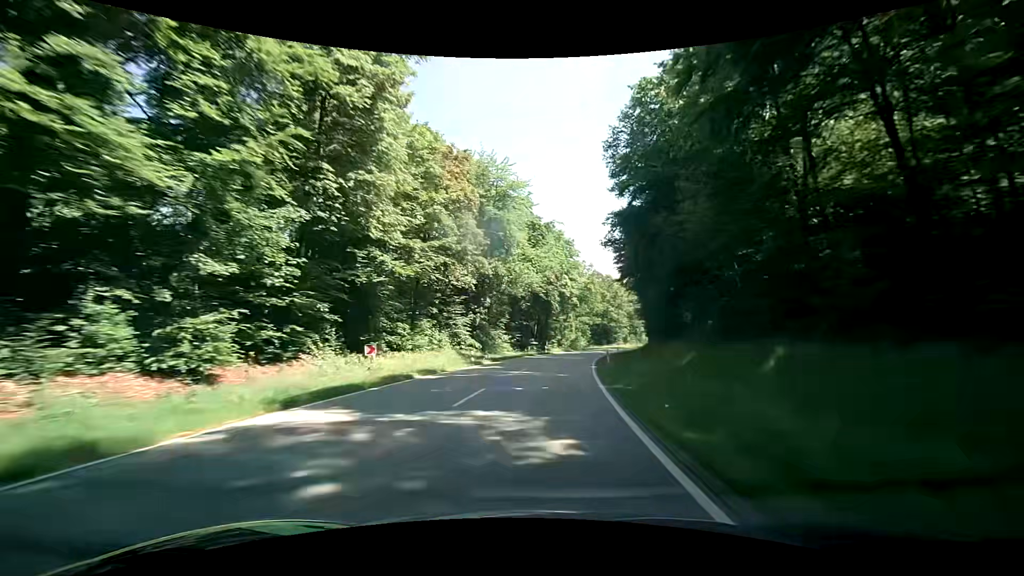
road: secondary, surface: asphalt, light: Day
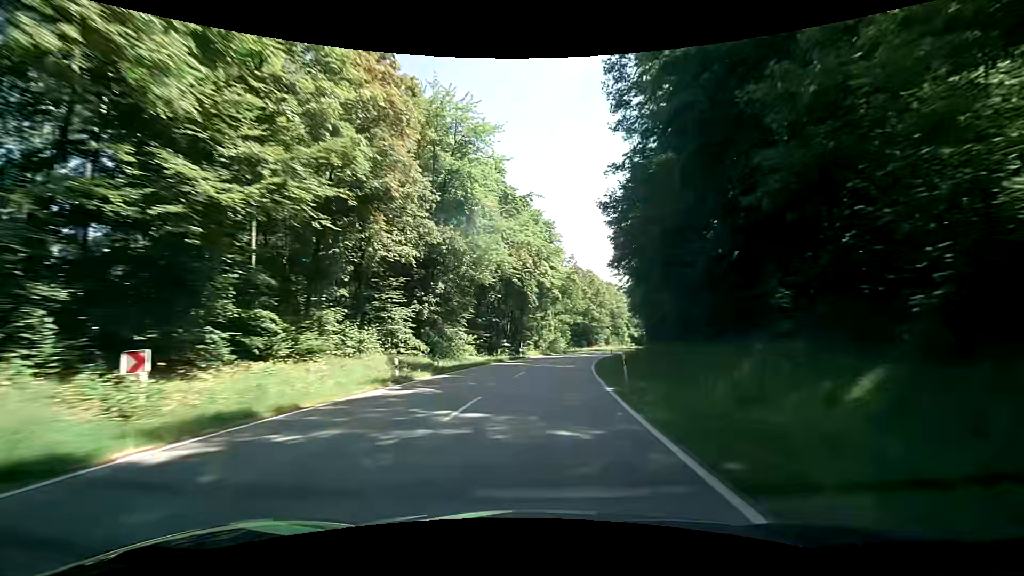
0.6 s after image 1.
(+0.3, +13.7) m; +3°
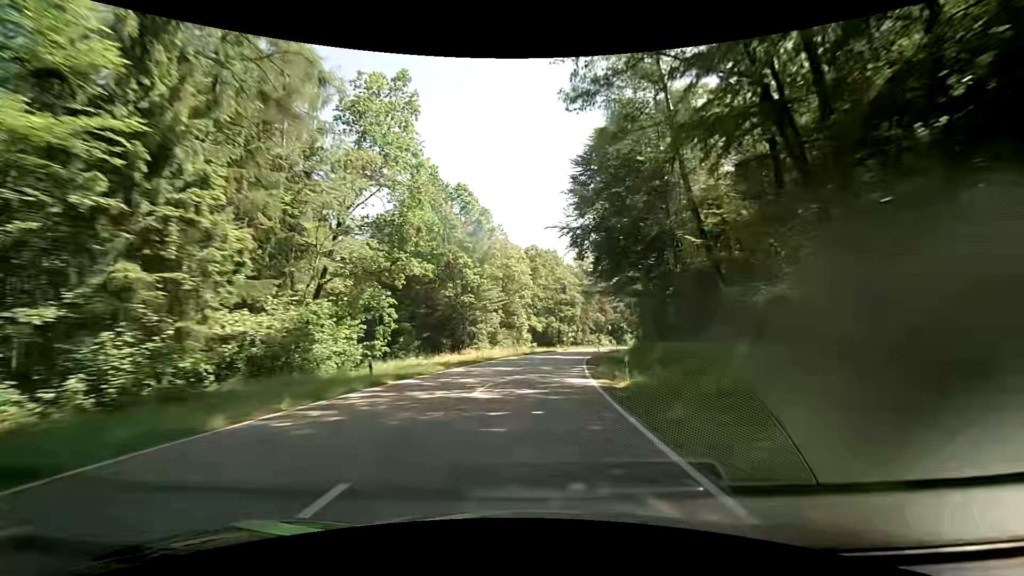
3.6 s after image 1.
(+8.7, +67.1) m; +15°
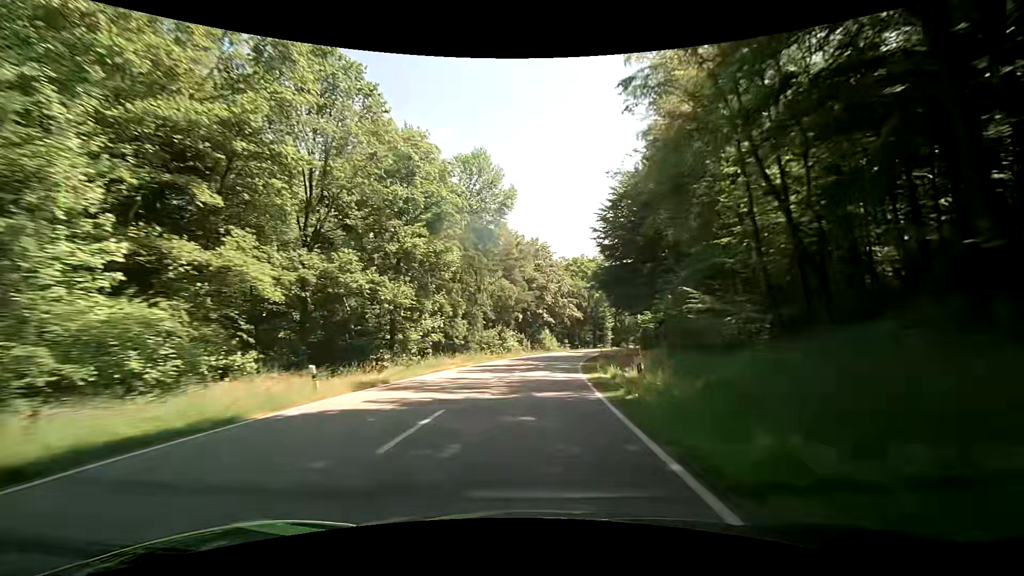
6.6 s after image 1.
(+6.6, +67.0) m; +12°
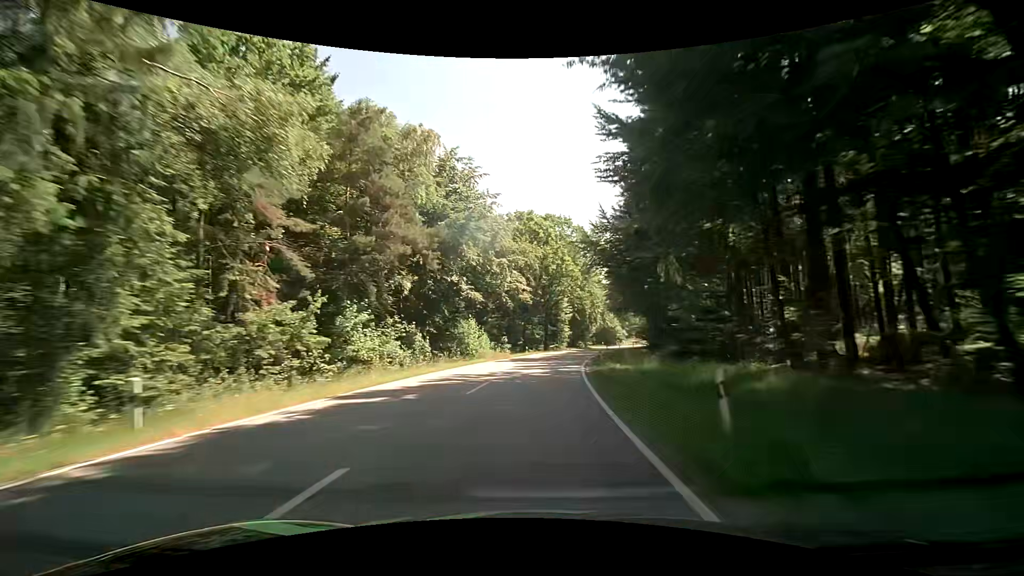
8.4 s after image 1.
(+2.8, +40.5) m; +7°
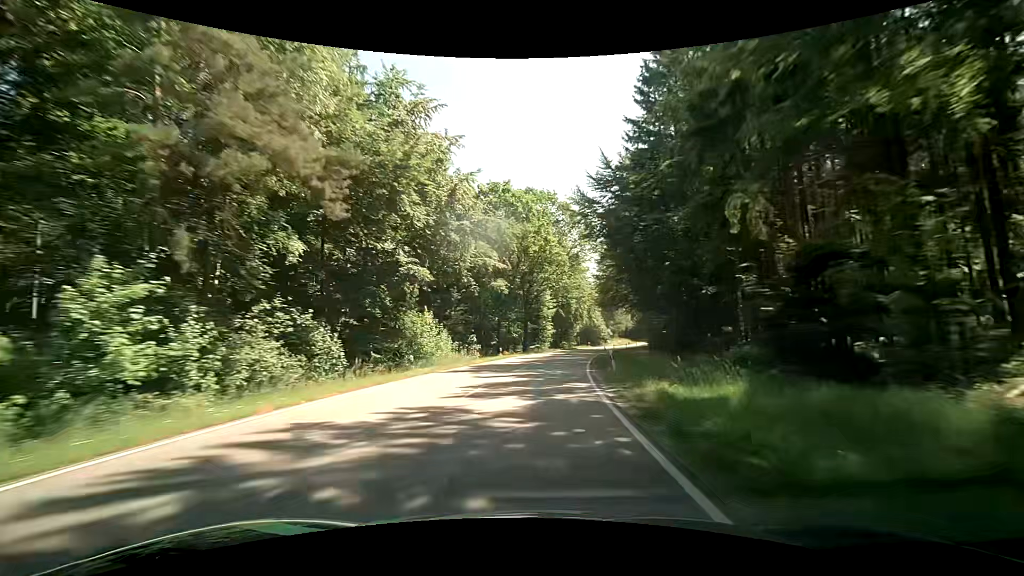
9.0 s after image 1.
(+0.3, +13.6) m; +3°
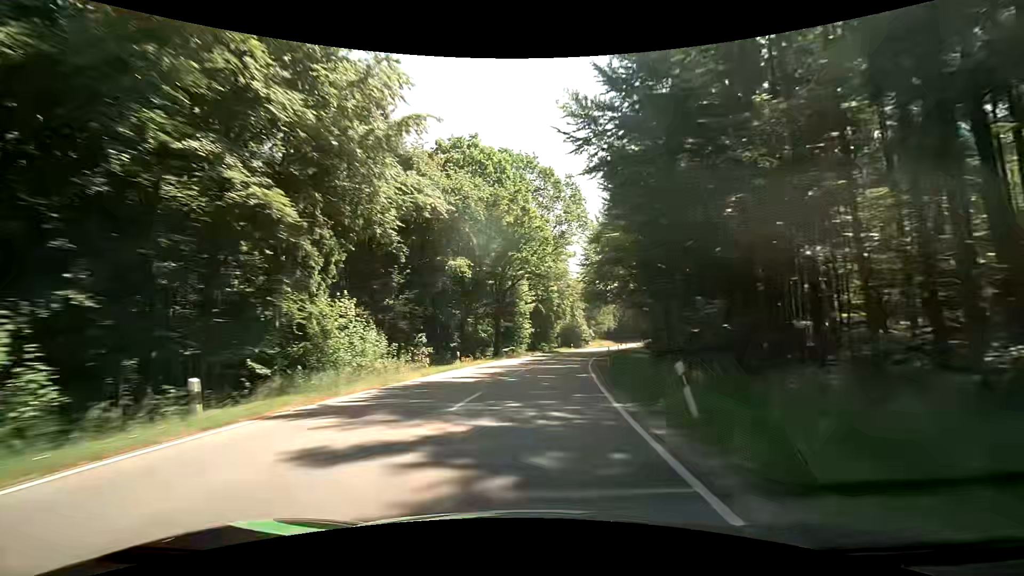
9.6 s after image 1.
(+0.2, +13.6) m; +2°
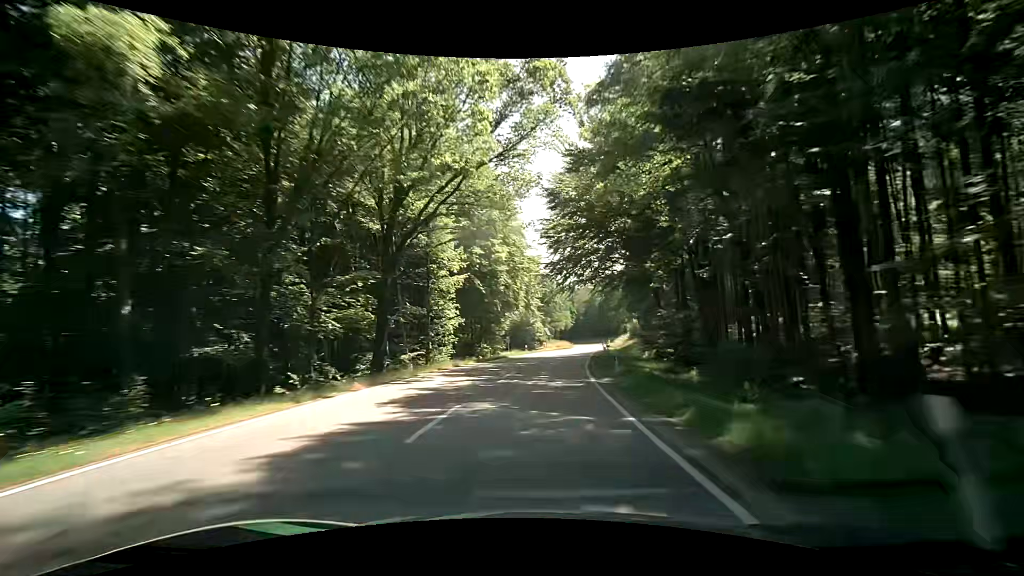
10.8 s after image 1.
(+1.5, +27.4) m; +6°
(0, +10) (+1, +20) (+2, +30) (+3, +40) (+5, +50) (+6, +60) (+8, +69) (+10, +79) (+11, +89) (+13, +99) m
